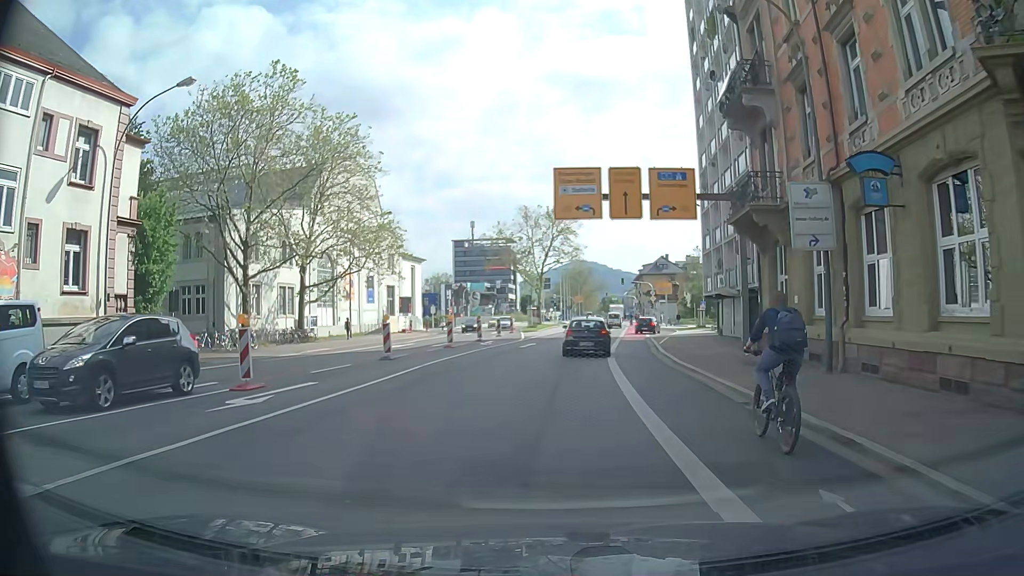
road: secondary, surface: asphalt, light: Day
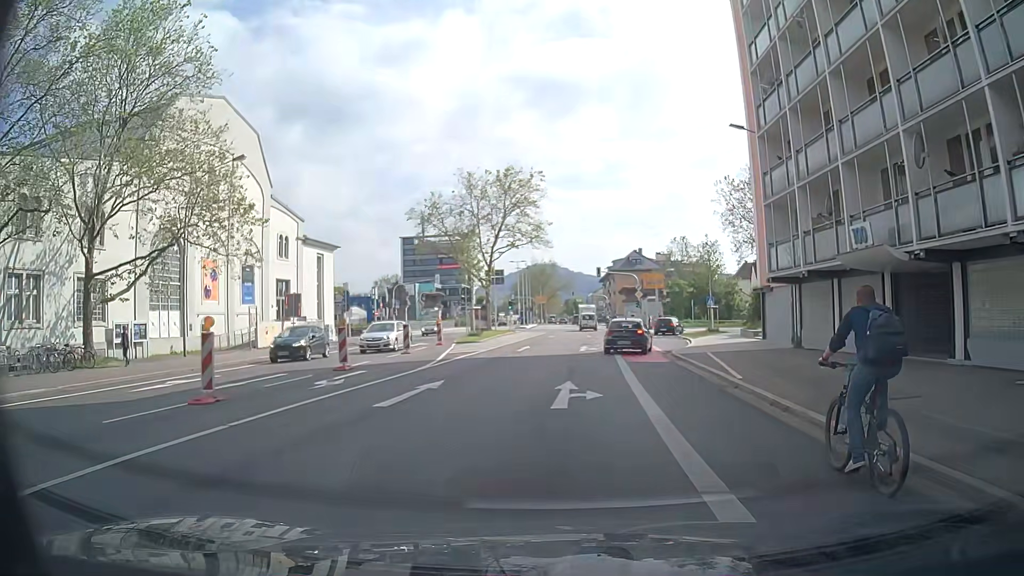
(+0.7, +20.9) m; +4°
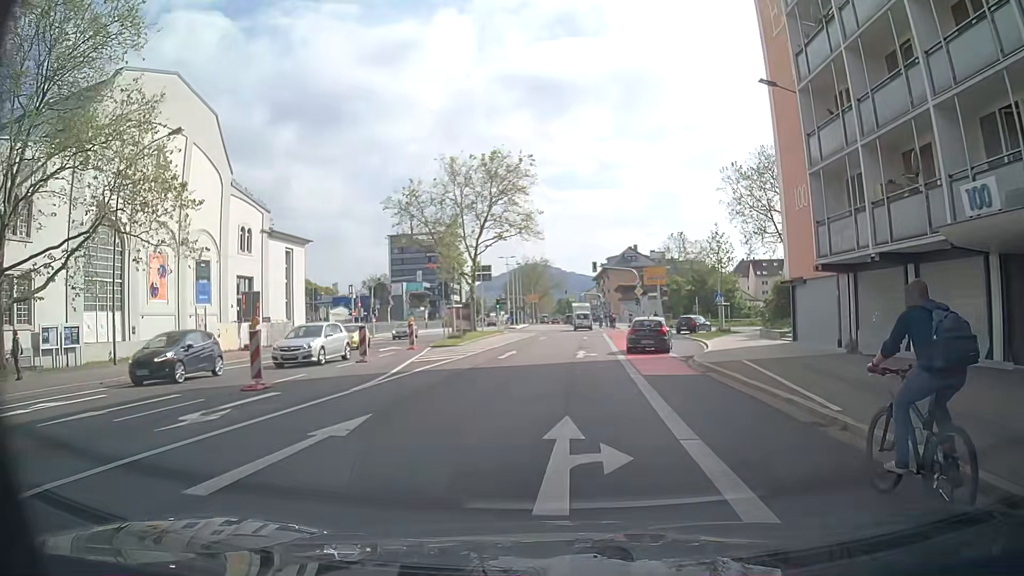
(0.0, +5.7) m; 0°
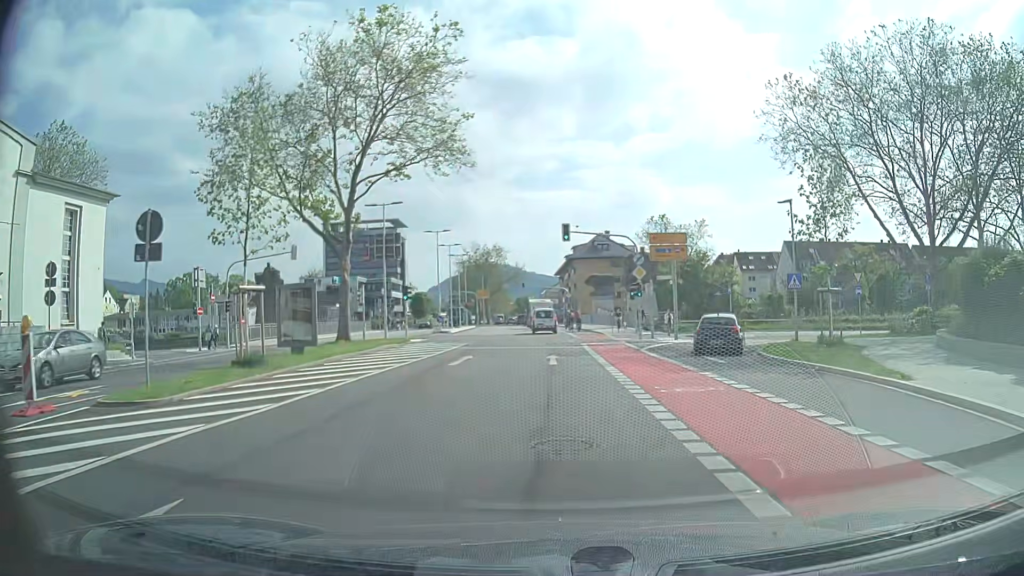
(+1.0, +24.2) m; +3°
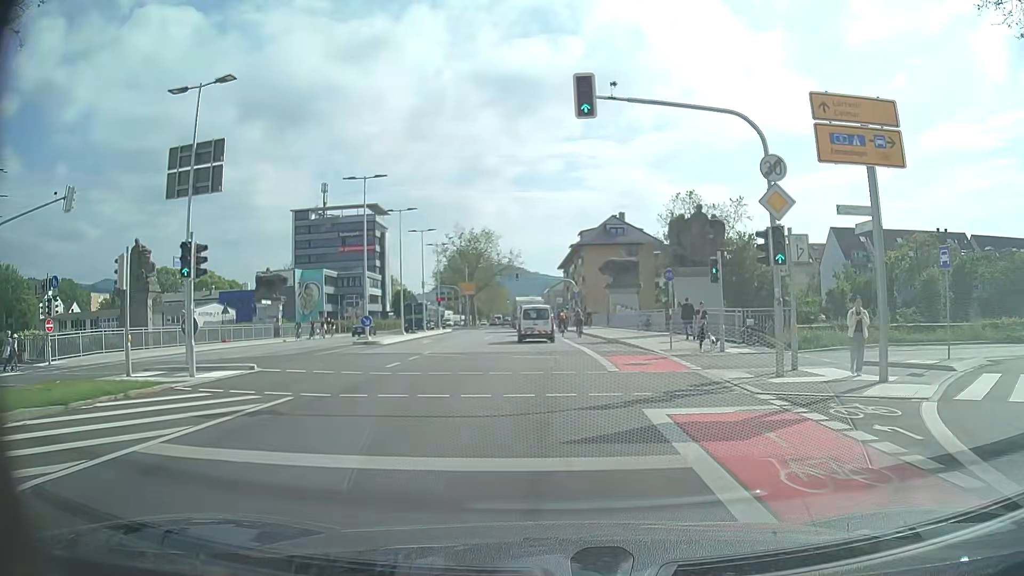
(+0.3, +22.5) m; 0°
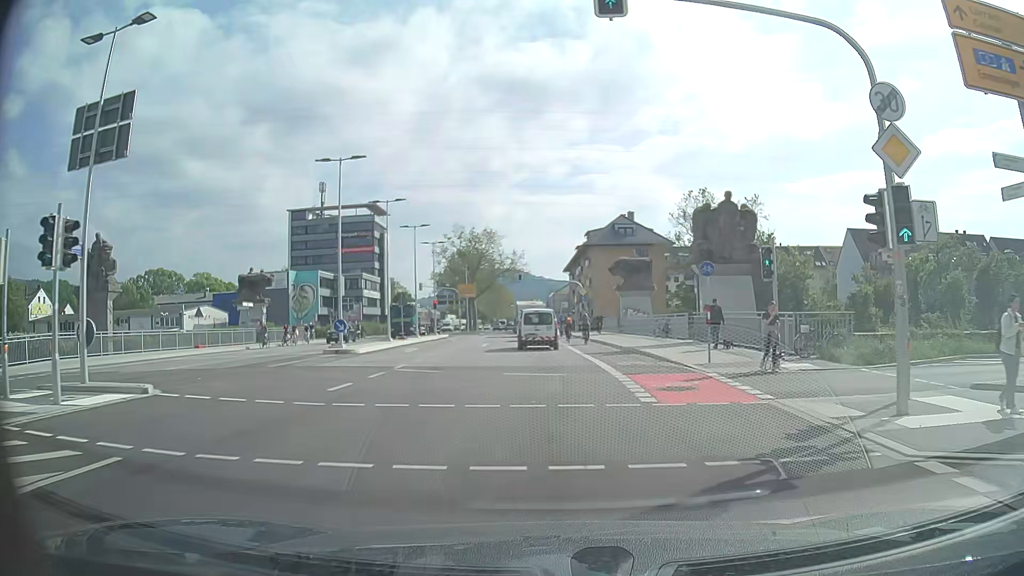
(0.0, +5.0) m; -1°
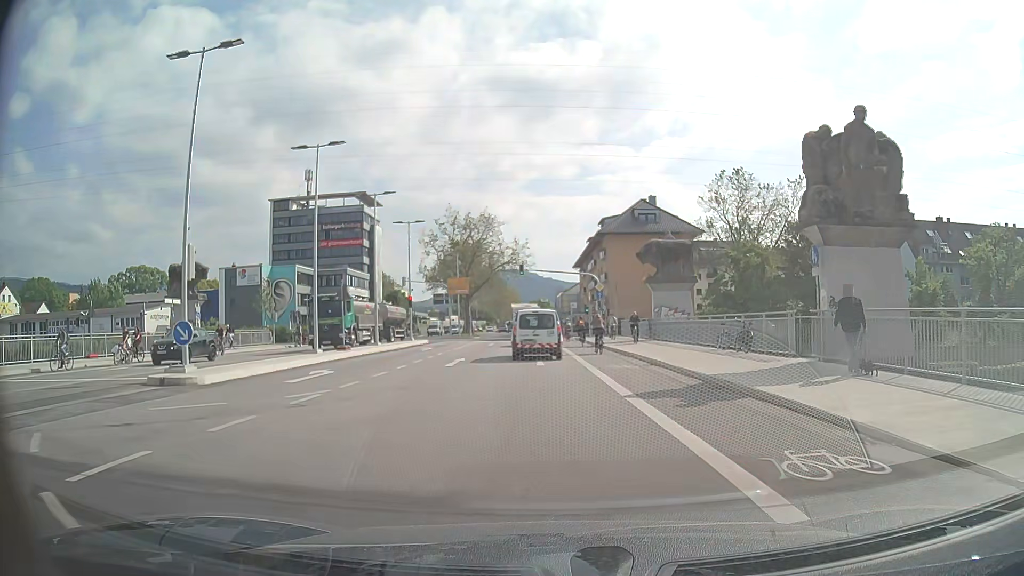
(0.0, +13.6) m; 0°
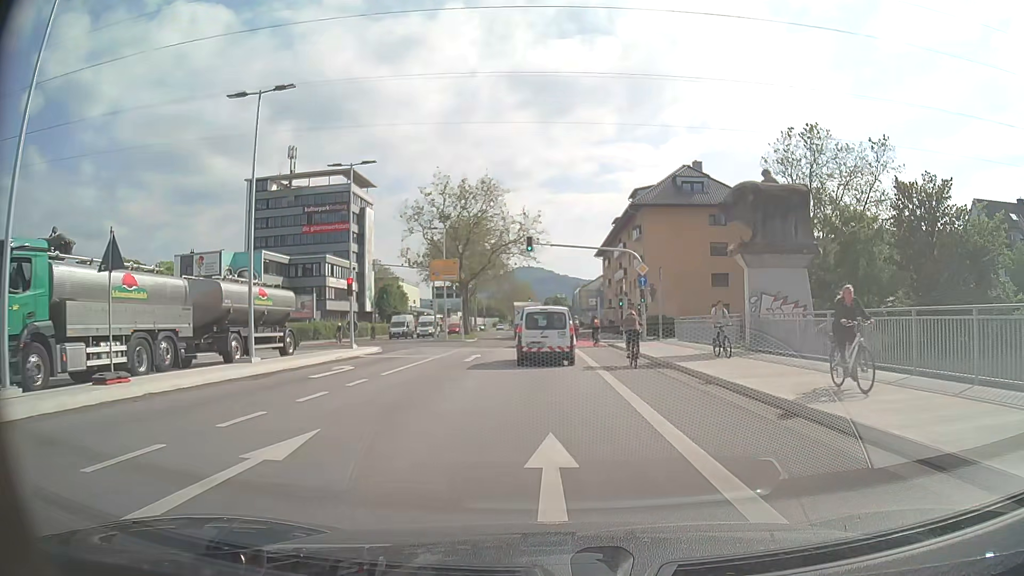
(-0.3, +17.7) m; -1°
(0, +10) (0, +20) (0, +30) (-1, +40) (-1, +50) (-2, +60) (-2, +70) (-3, +80) (-3, +90) (-4, +100) m
